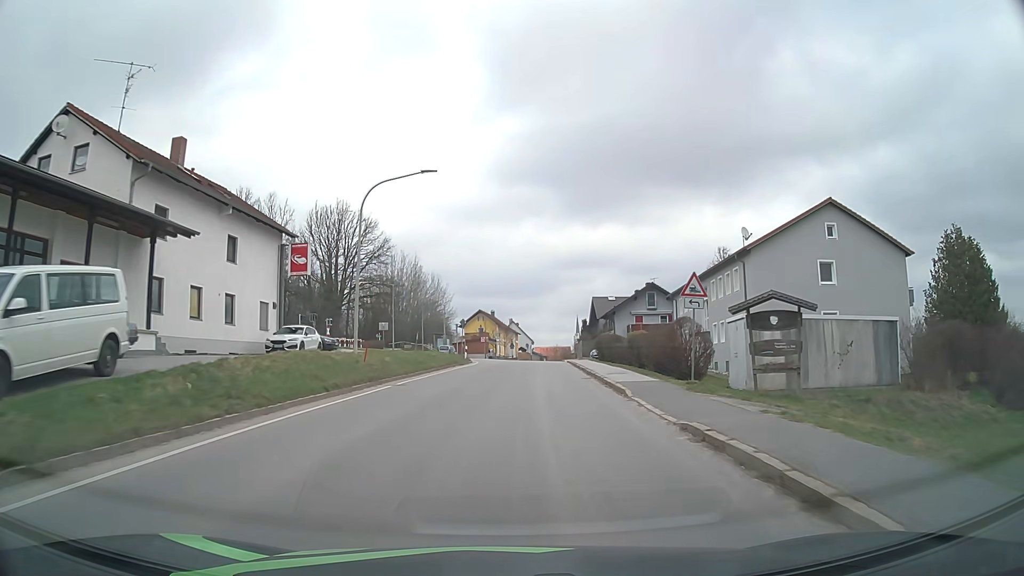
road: tertiary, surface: asphalt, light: Day
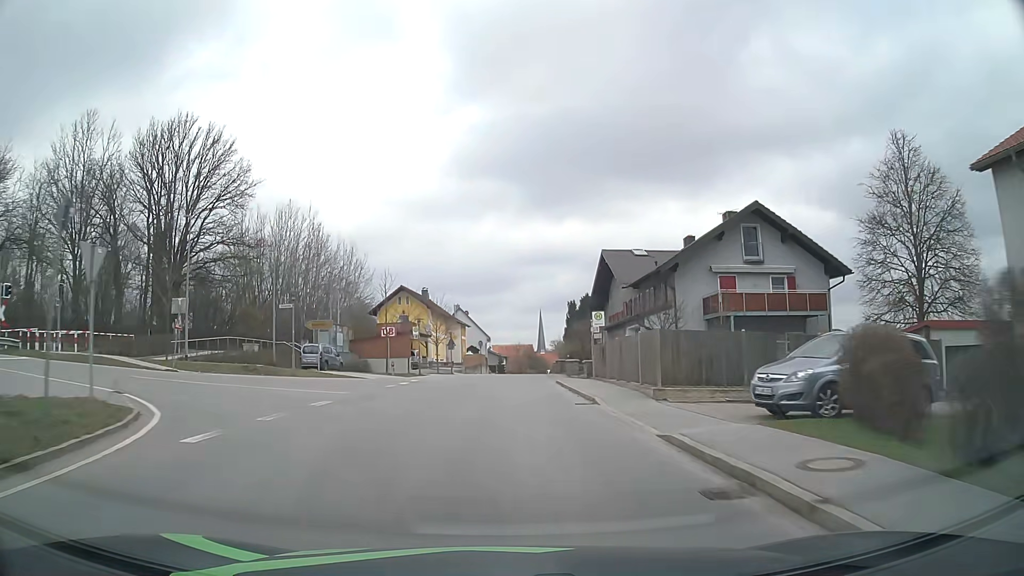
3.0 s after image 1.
(+2.2, +45.9) m; +4°
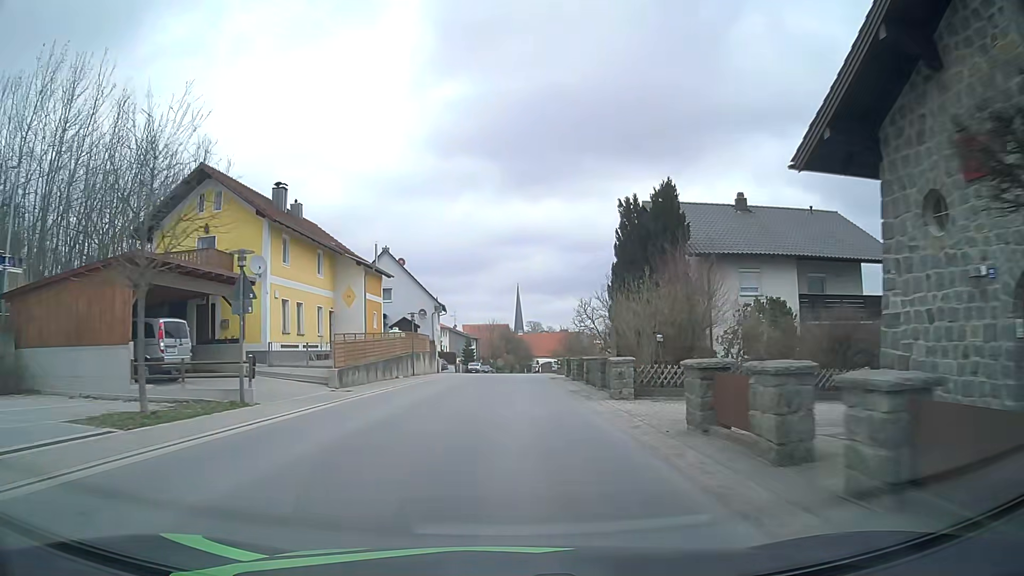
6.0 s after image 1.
(+0.7, +45.5) m; +2°
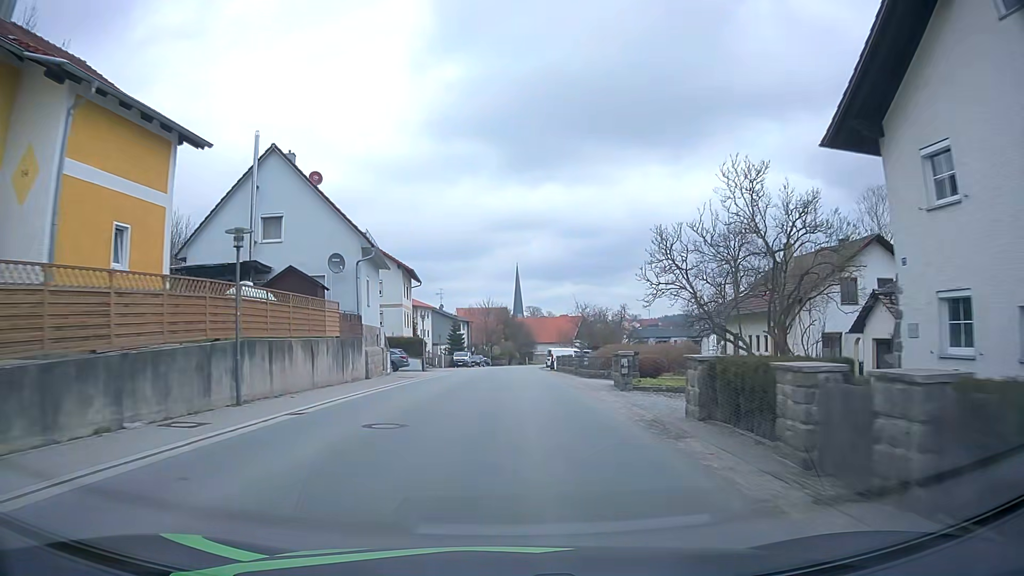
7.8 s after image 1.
(+0.3, +27.0) m; 0°
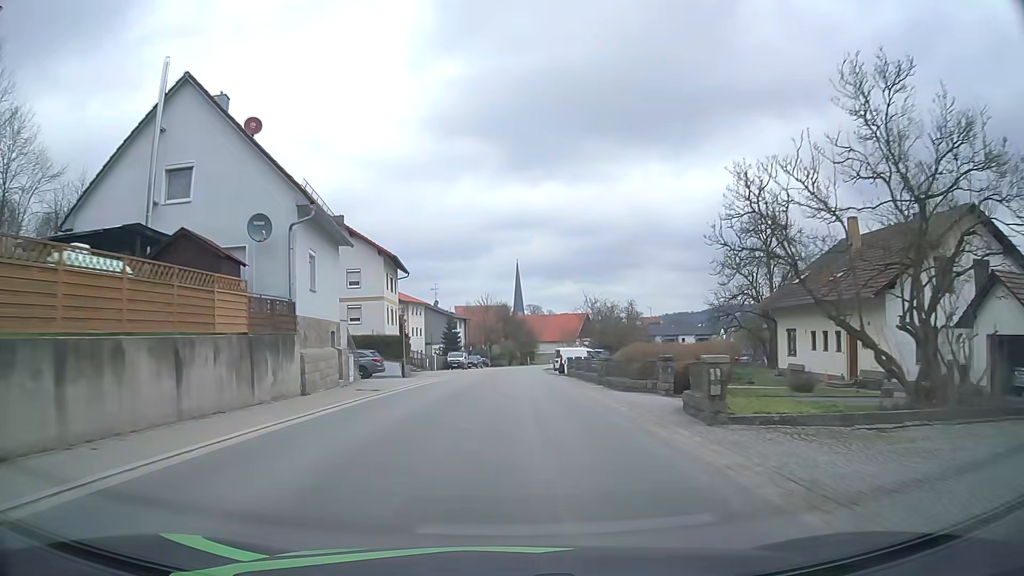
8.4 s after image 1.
(0.0, +8.9) m; 0°
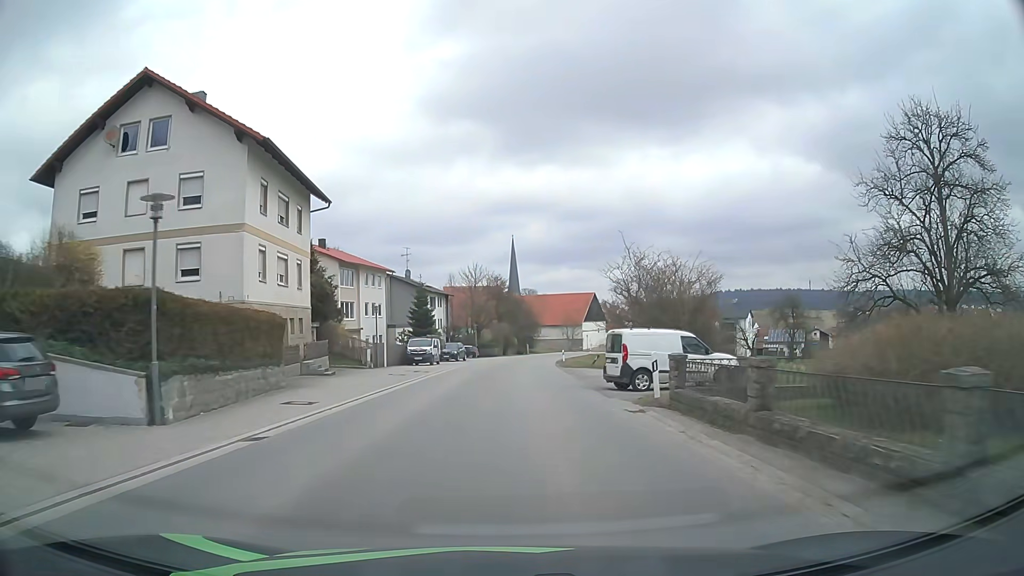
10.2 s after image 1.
(+0.1, +26.7) m; +1°
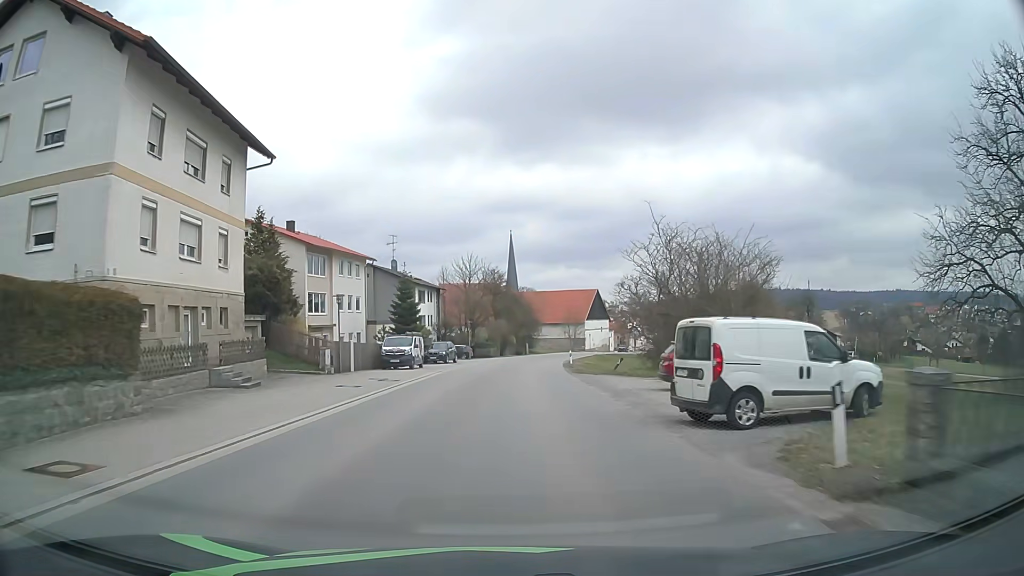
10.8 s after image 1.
(0.0, +9.0) m; 0°
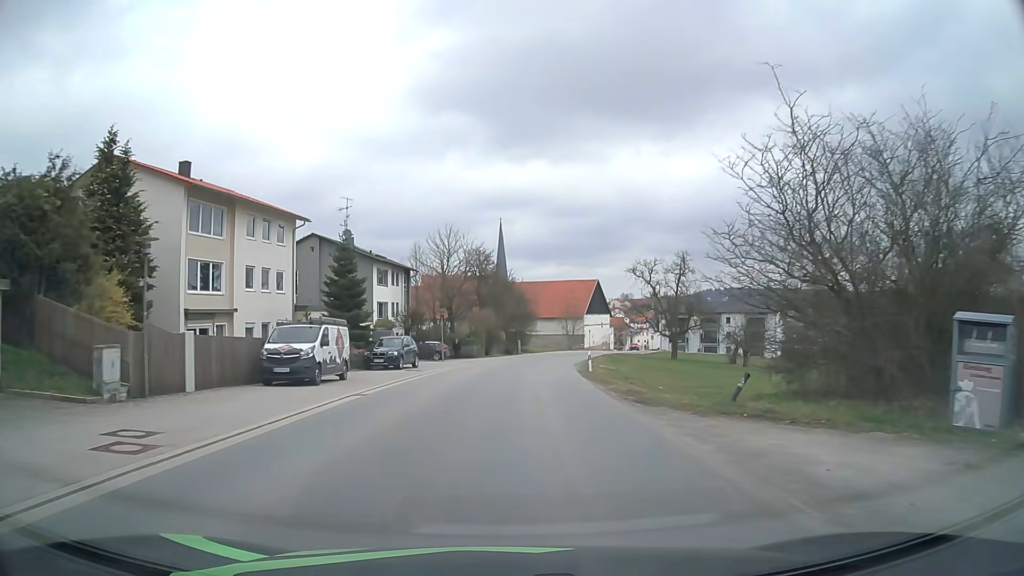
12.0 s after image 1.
(+0.2, +17.9) m; +1°
(0, +10) (0, +20) (+1, +30) (+2, +40) (+3, +50) (+4, +60) (+6, +70) (+9, +79) (+11, +89) (+14, +99) m
